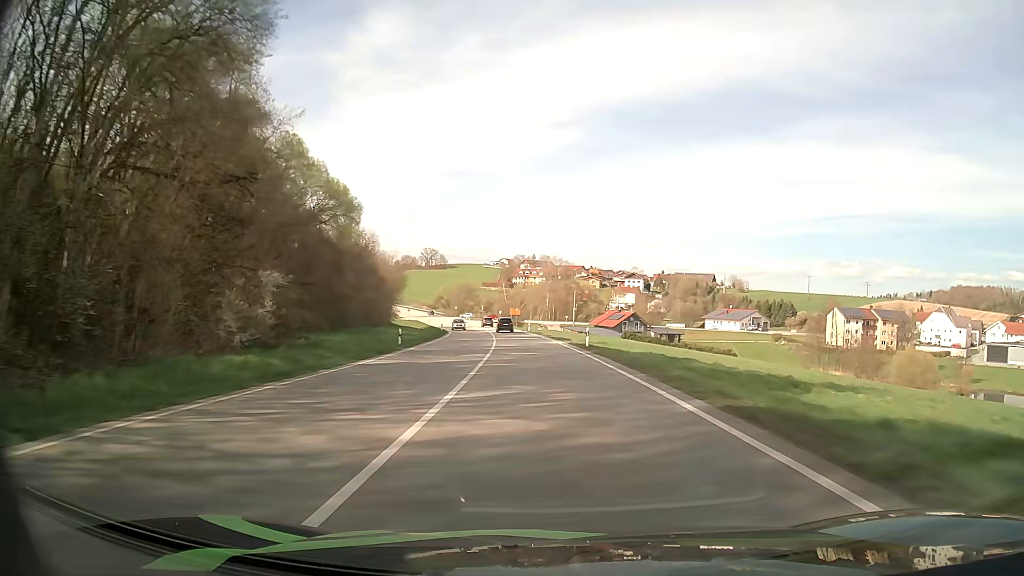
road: primary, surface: asphalt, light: Day
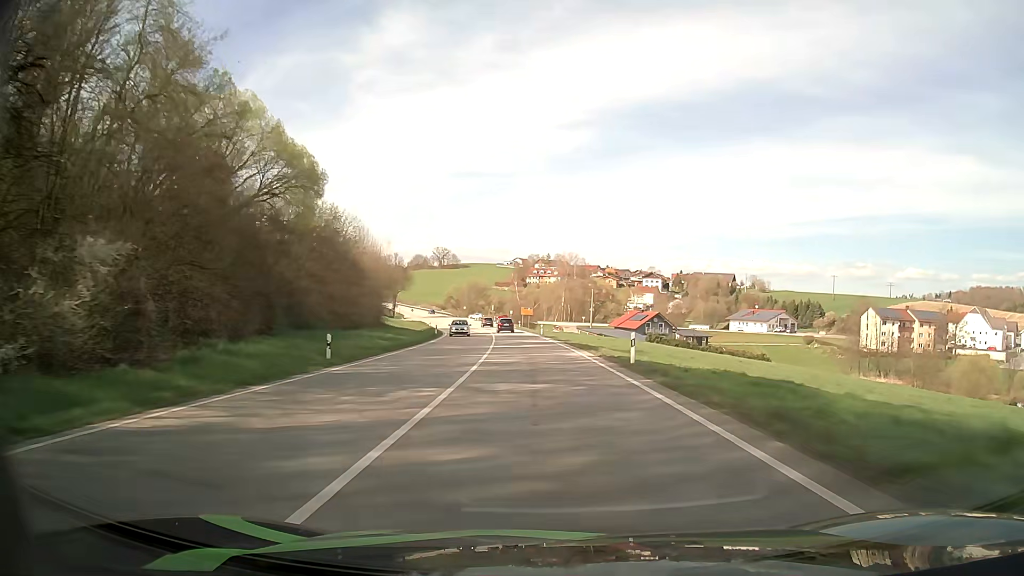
(-0.2, +14.1) m; -1°
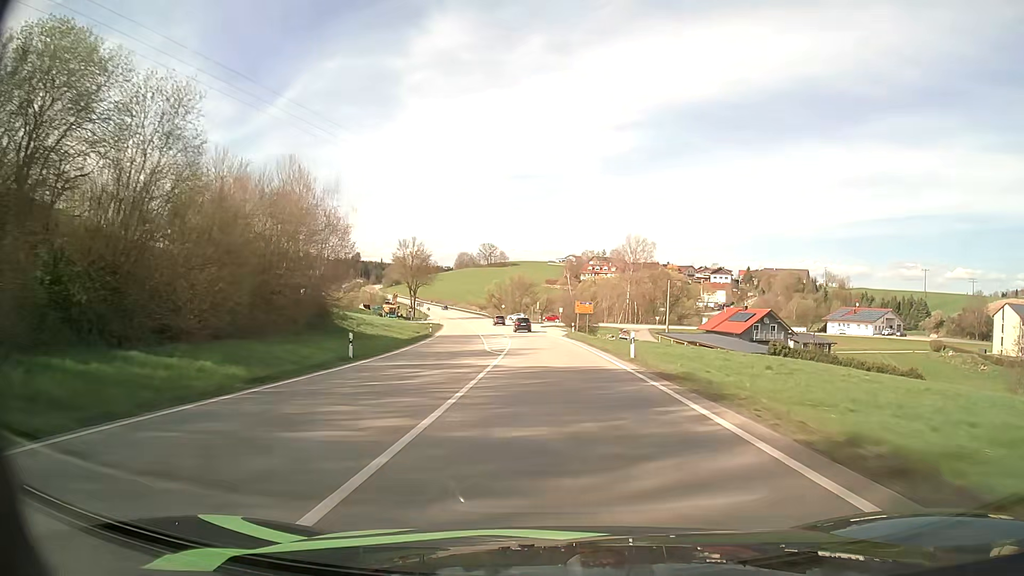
(-1.6, +42.4) m; -4°
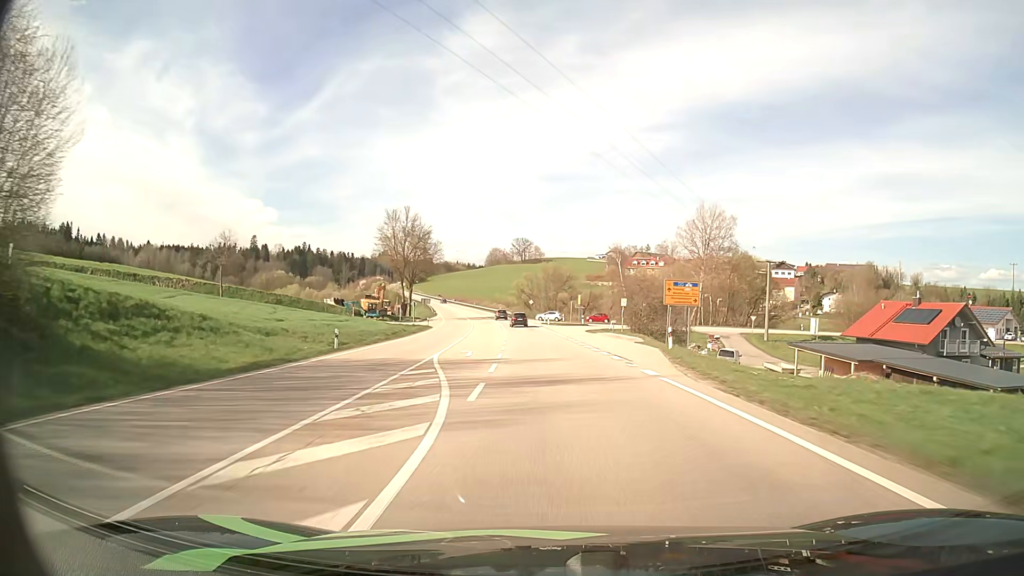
(-1.1, +42.1) m; -3°
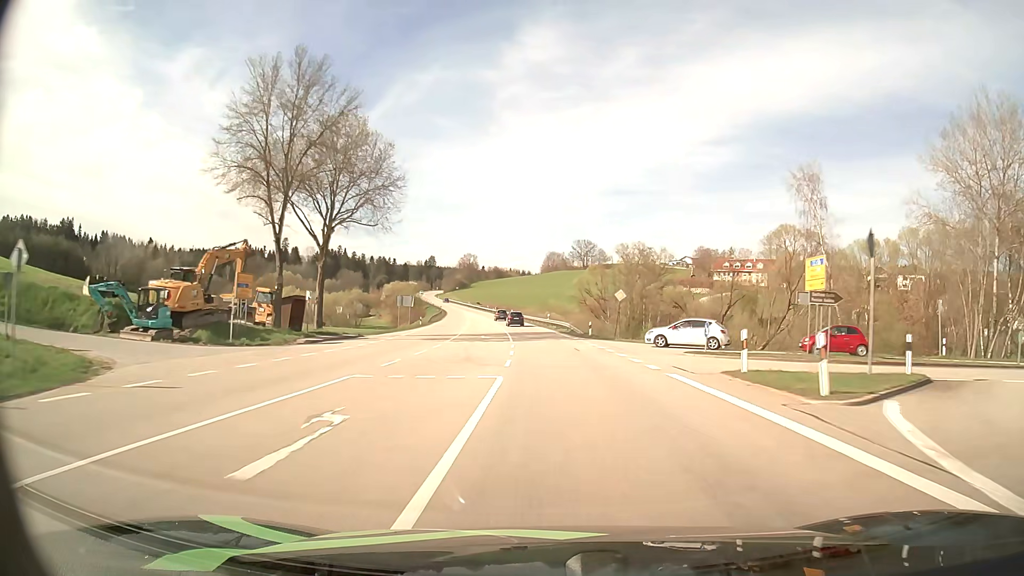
(-3.6, +70.0) m; -5°
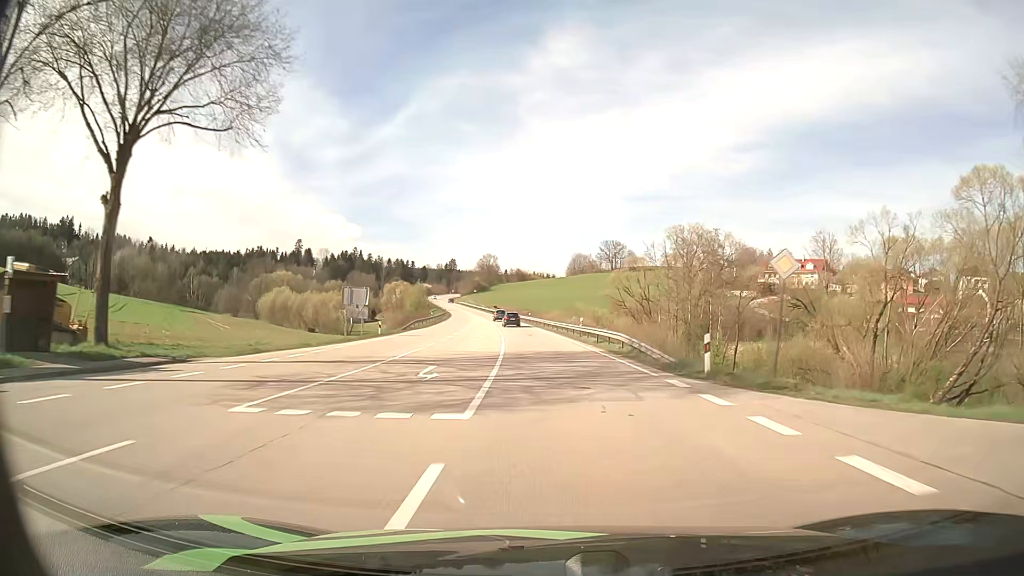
(-0.5, +27.7) m; -2°
(0, +10) (0, +20) (-1, +30) (-1, +40) (-2, +50) (-3, +60) (-4, +70) (-5, +80) (-6, +90) (-7, +100) m
